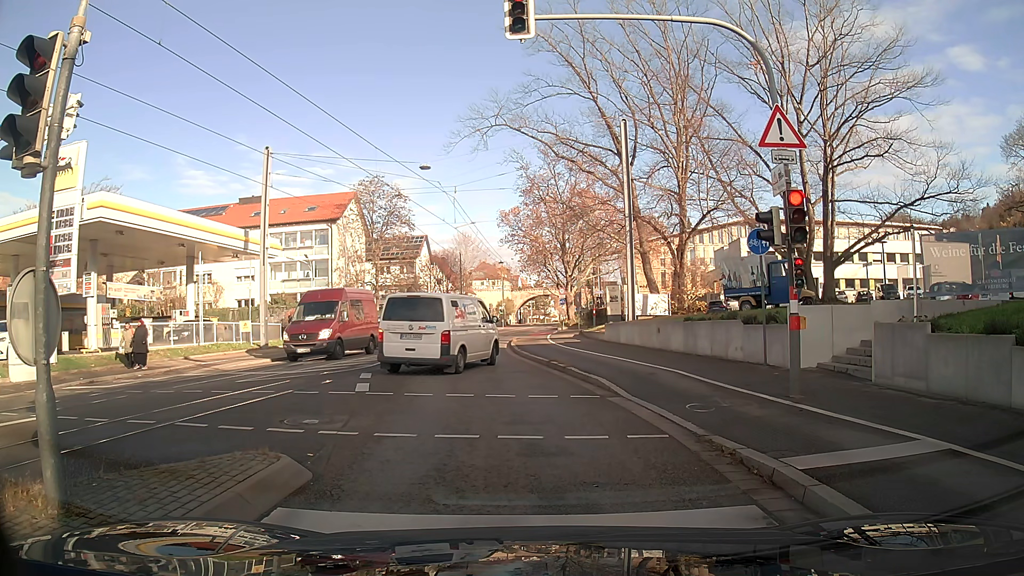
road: secondary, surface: asphalt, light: Day
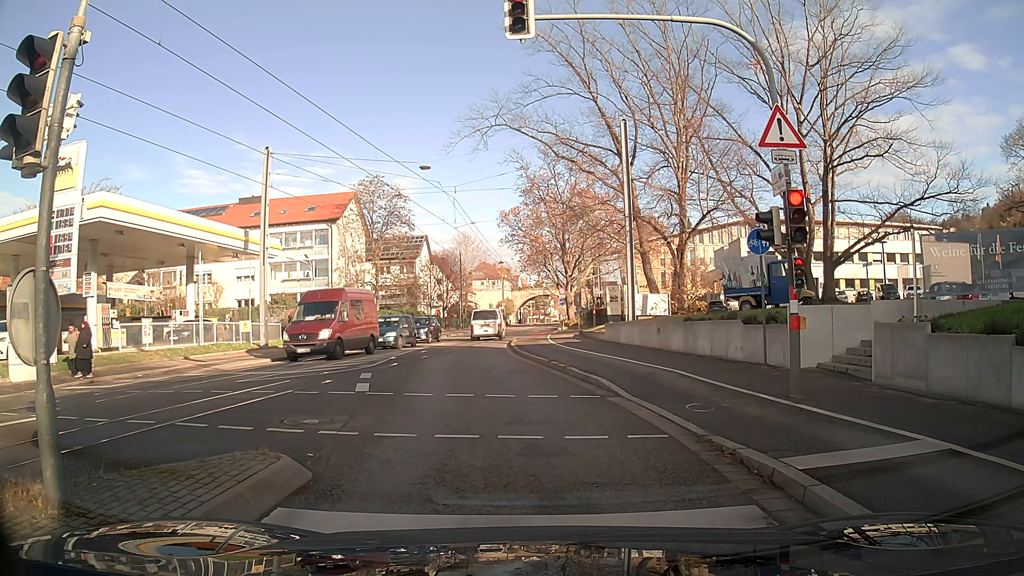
(0.0, 0.0) m; 0°
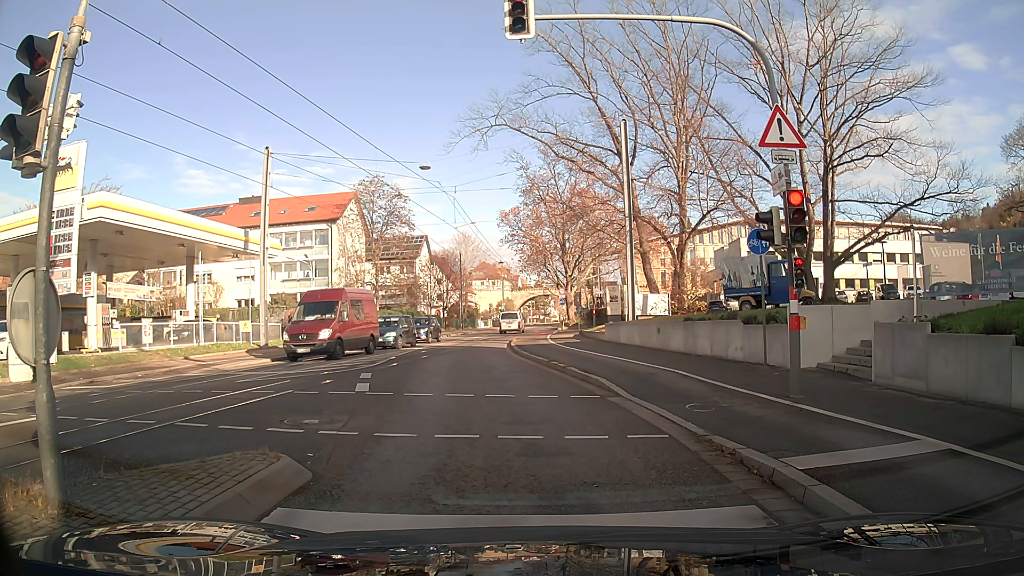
(0.0, 0.0) m; 0°
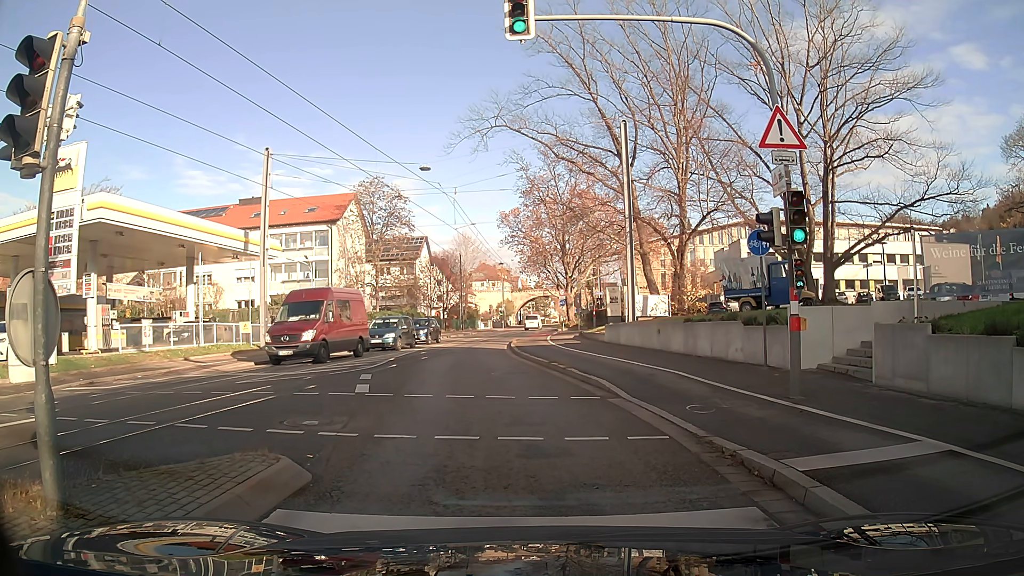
(0.0, 0.0) m; 0°
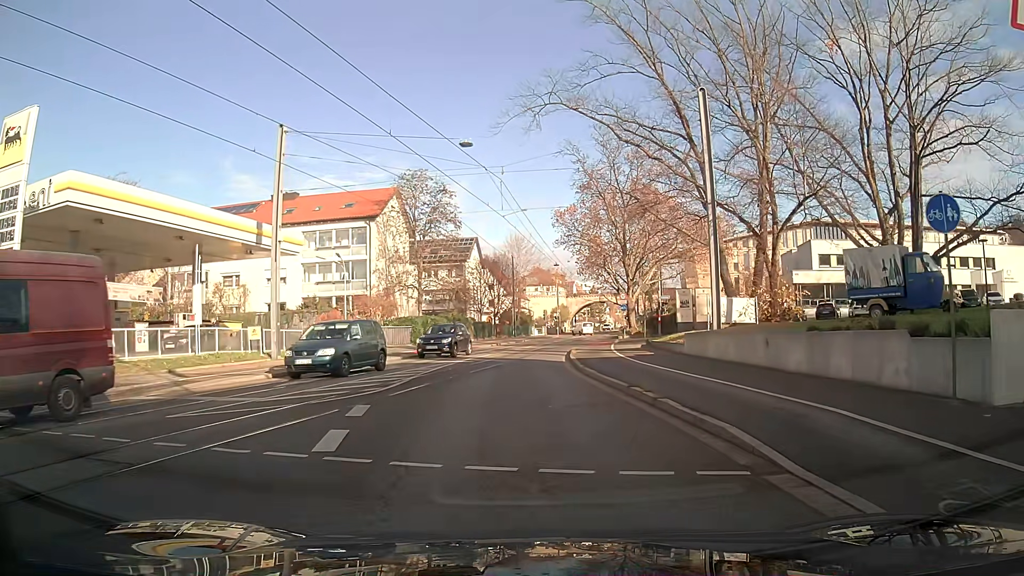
(-0.3, +5.6) m; -5°
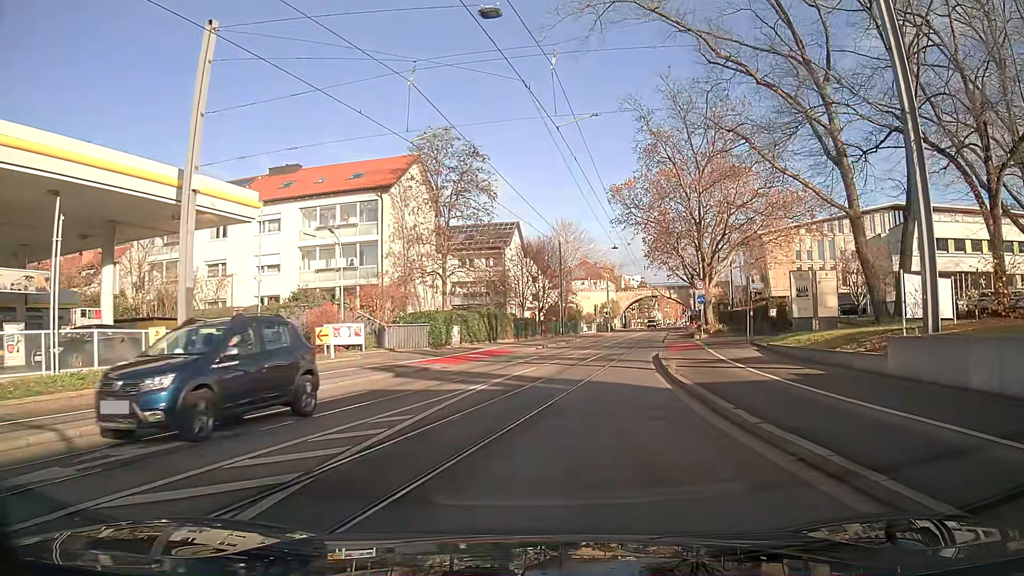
(-0.5, +11.8) m; -3°
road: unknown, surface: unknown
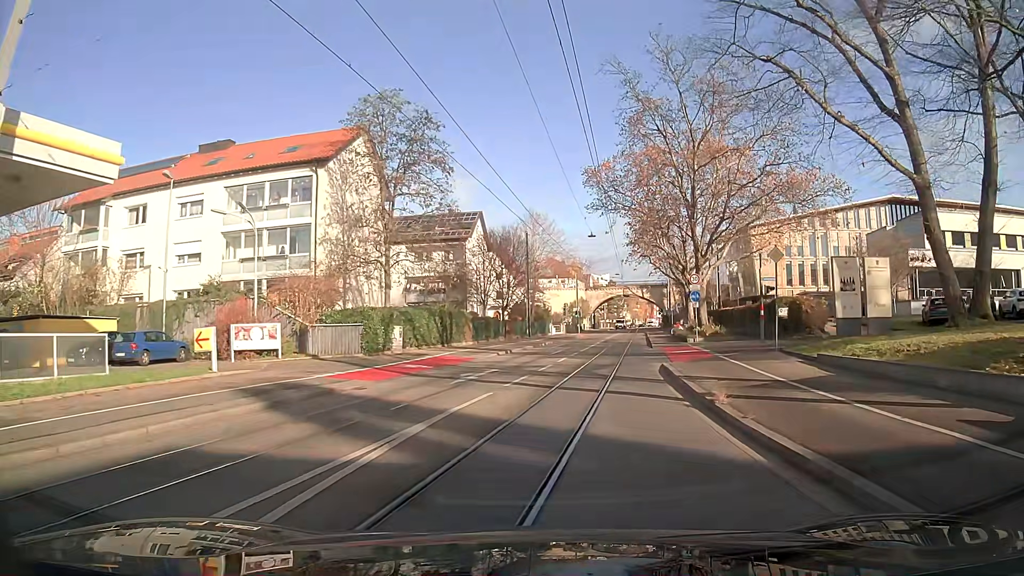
(+0.2, +7.5) m; +3°
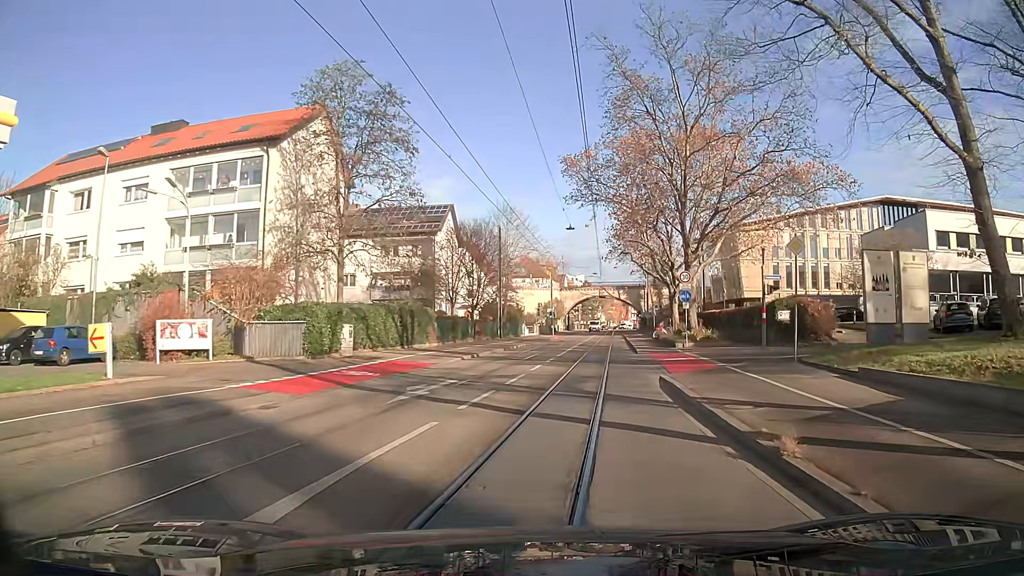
(+0.1, +4.0) m; +2°
